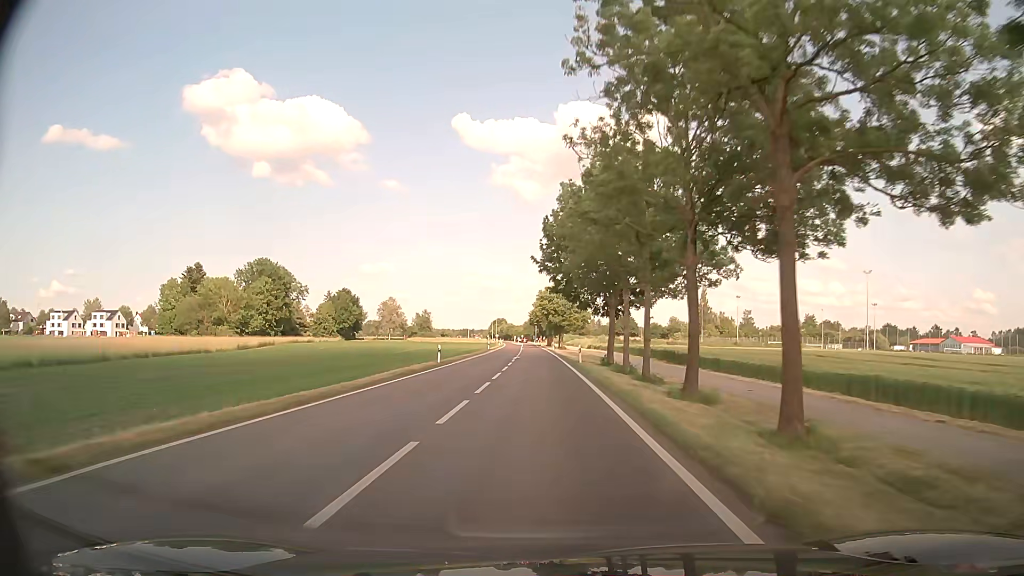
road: primary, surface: asphalt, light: Day
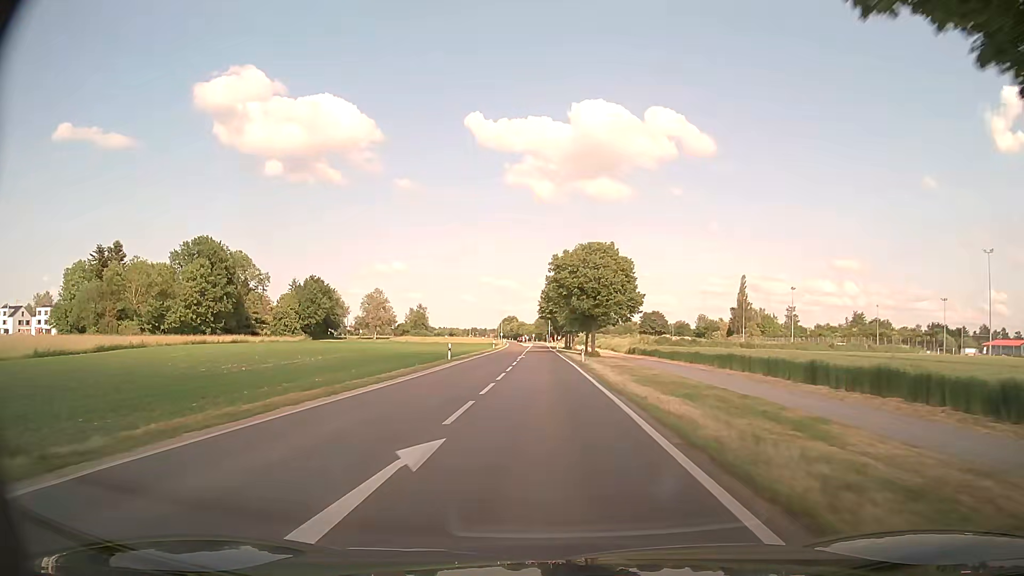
(-0.6, +42.1) m; -1°
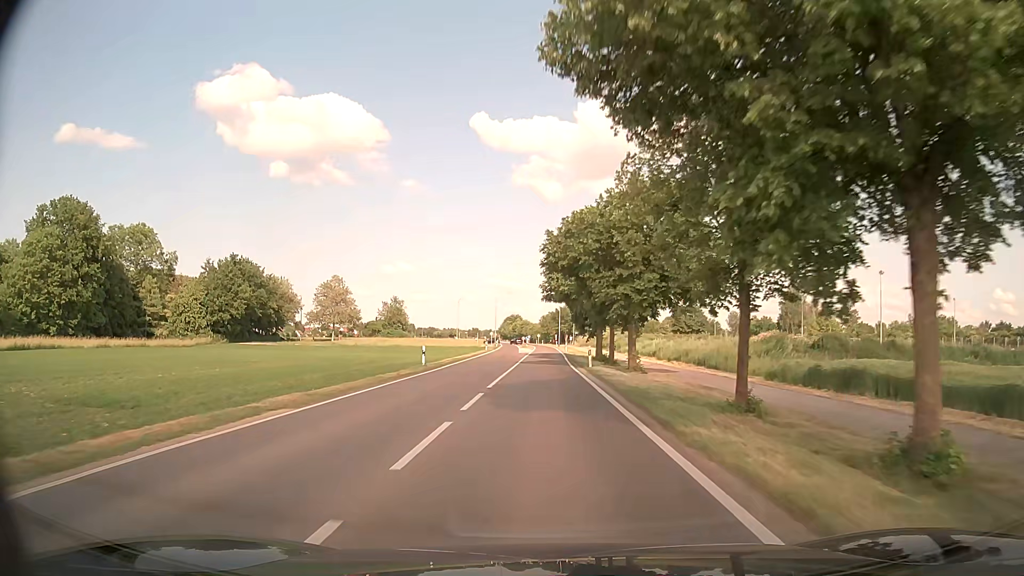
(-0.2, +51.7) m; -1°
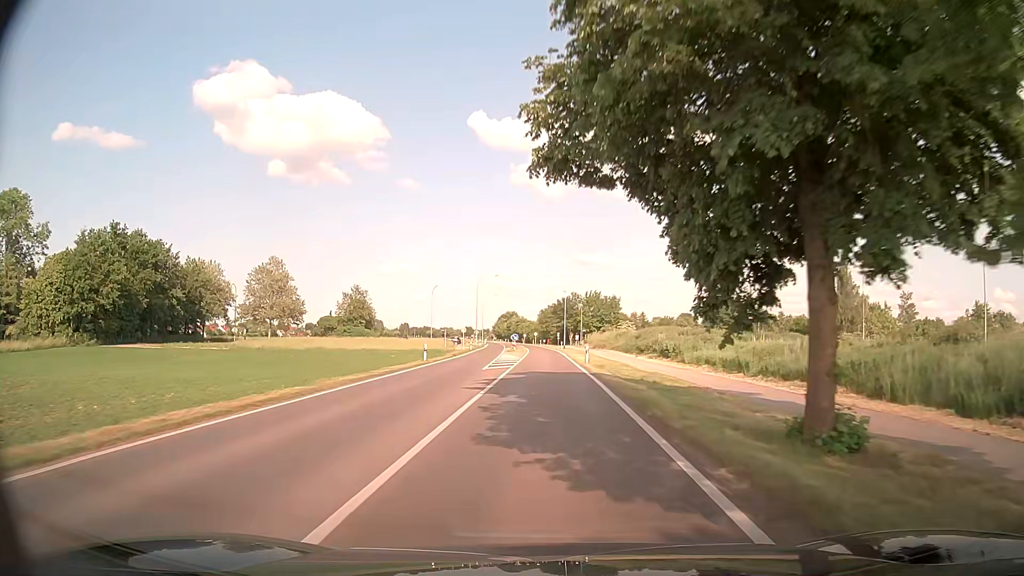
(+0.1, +40.5) m; 0°
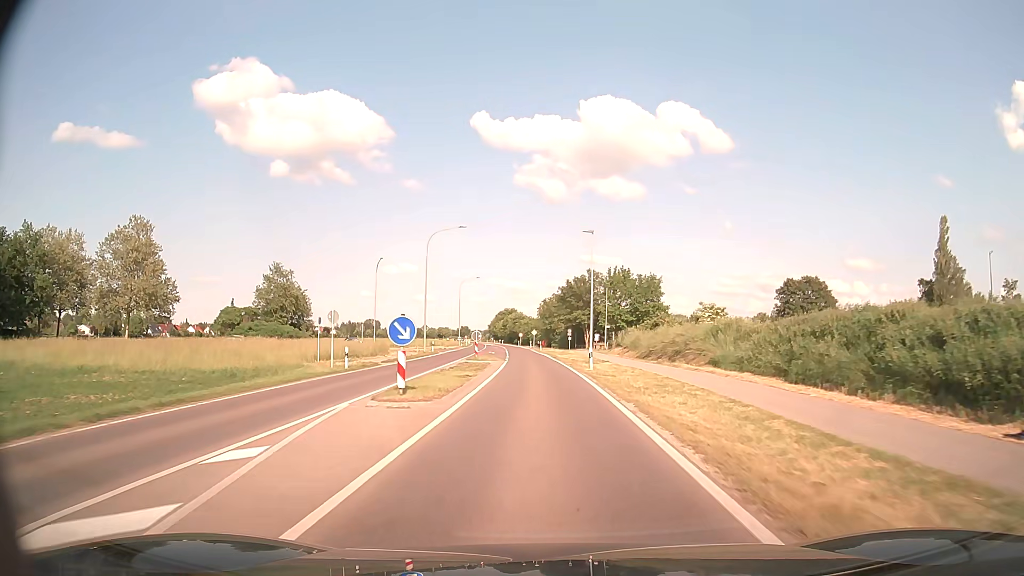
(+0.5, +50.6) m; 0°
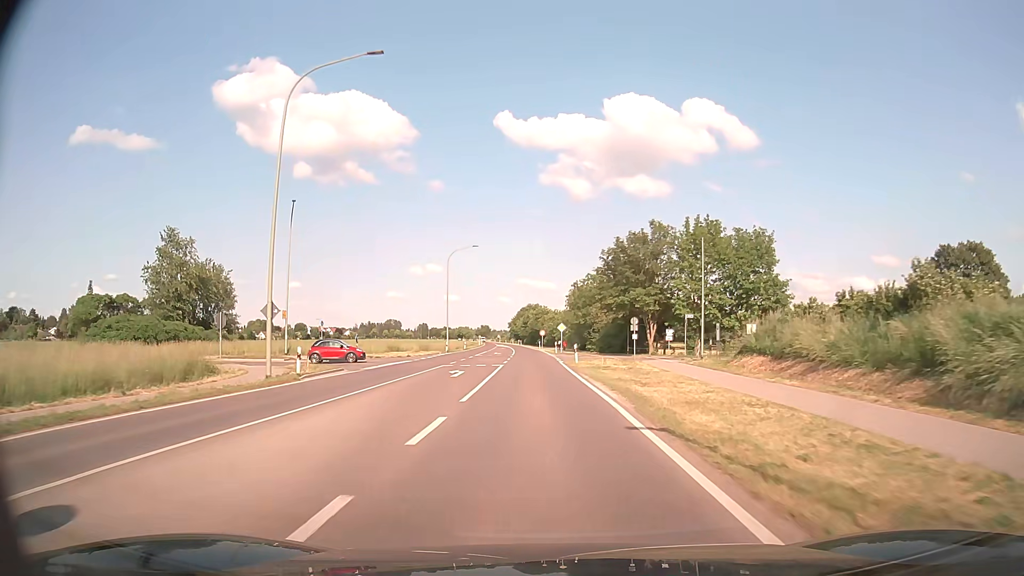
(-0.6, +41.1) m; -2°
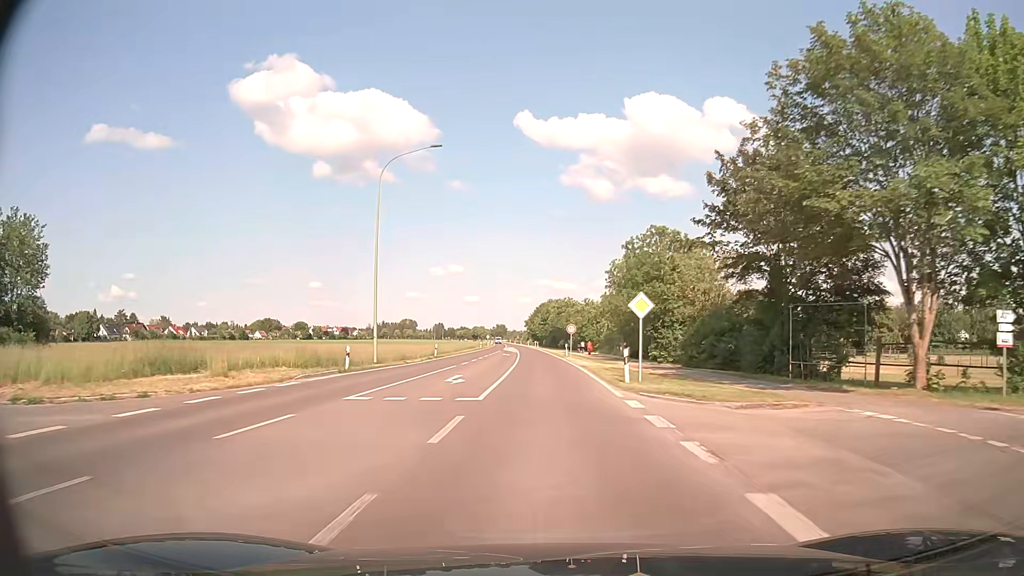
(-0.9, +41.6) m; -2°
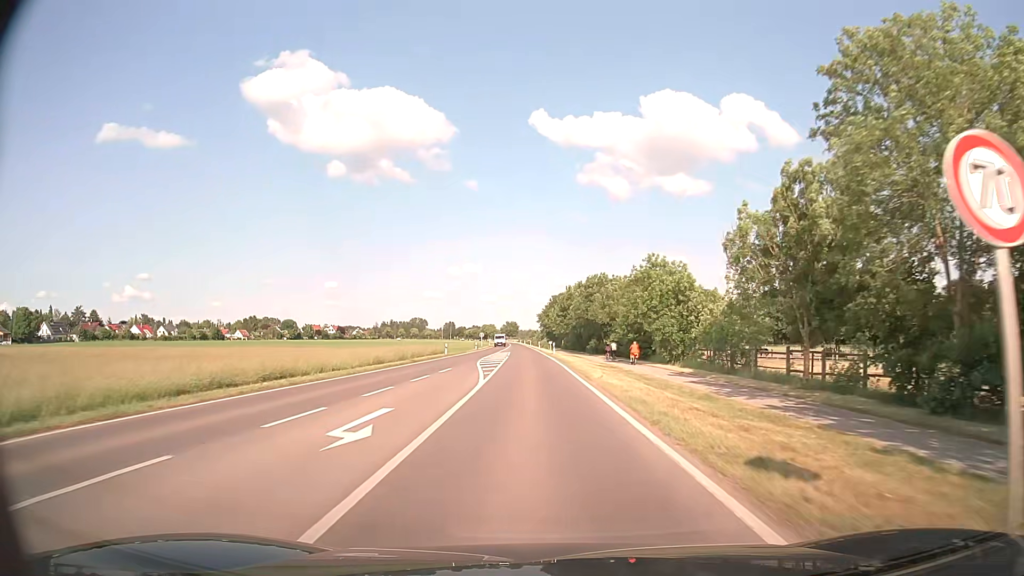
(-0.6, +52.7) m; -1°
(0, +10) (0, +20) (-1, +30) (-1, +40) (-1, +50) (-2, +60) (-2, +70) (-3, +80) (-3, +90) (-4, +100) m
